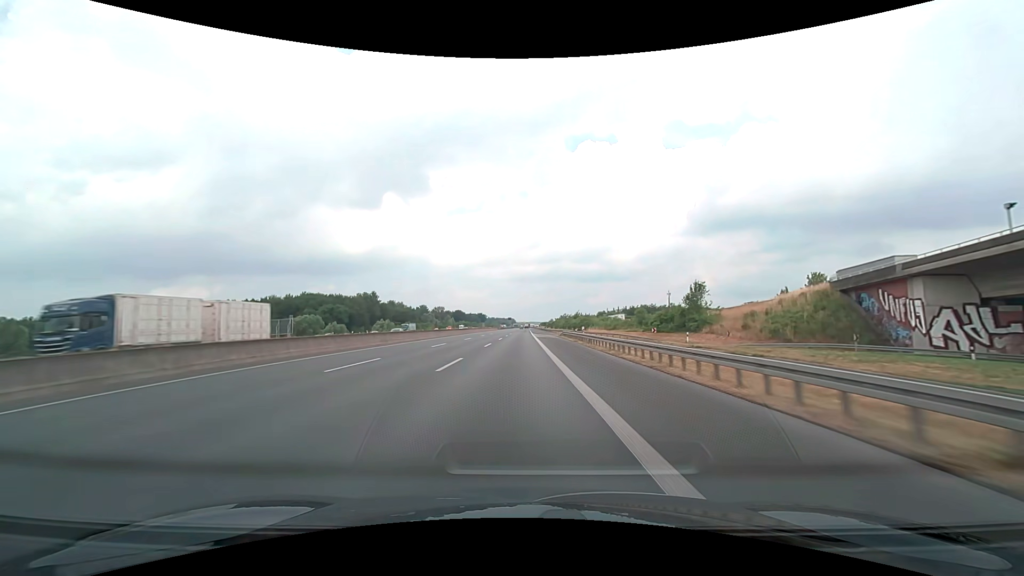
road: motorway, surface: asphalt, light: Day
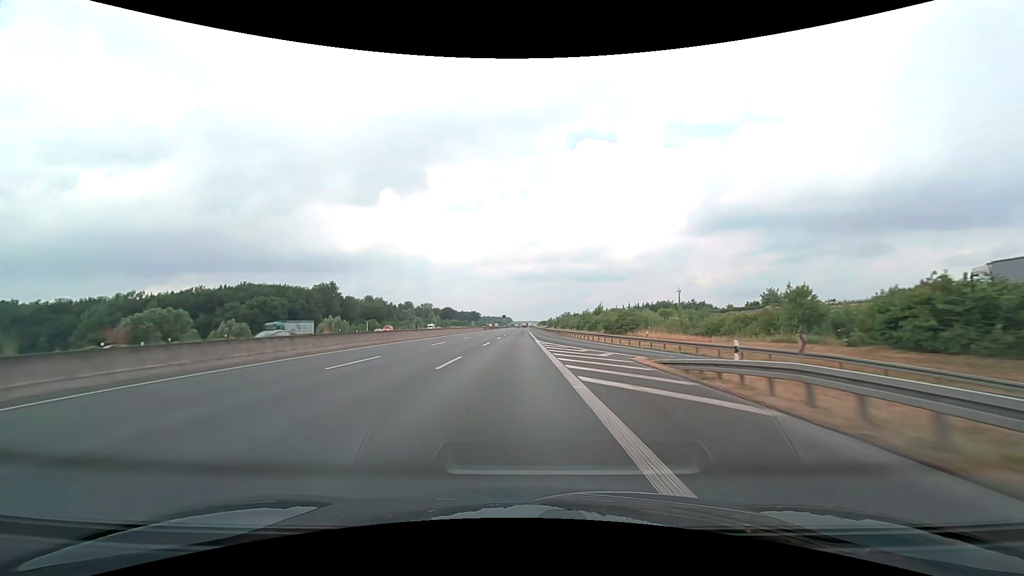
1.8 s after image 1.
(+0.1, +53.9) m; 0°
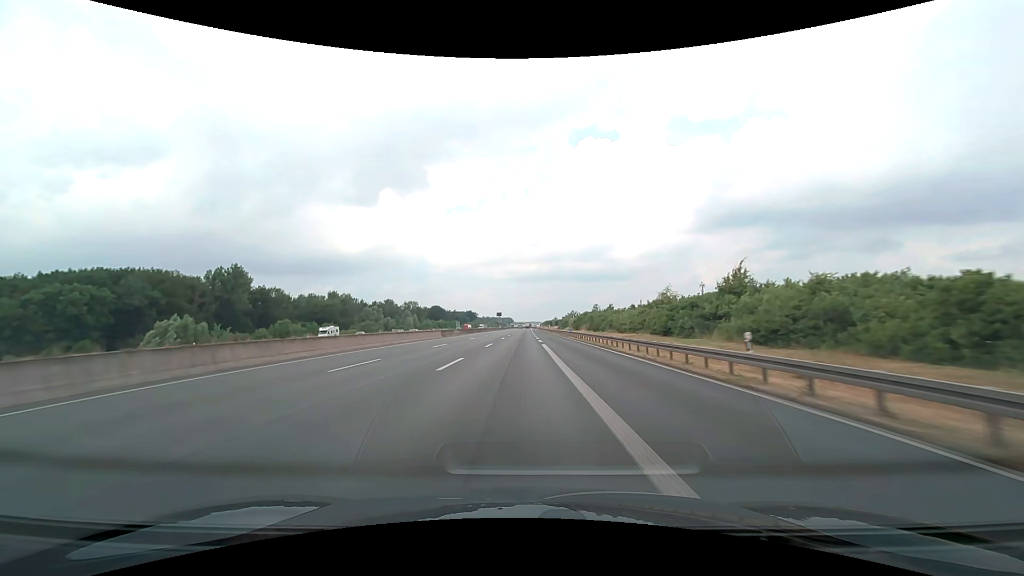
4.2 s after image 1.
(+0.1, +71.7) m; 0°
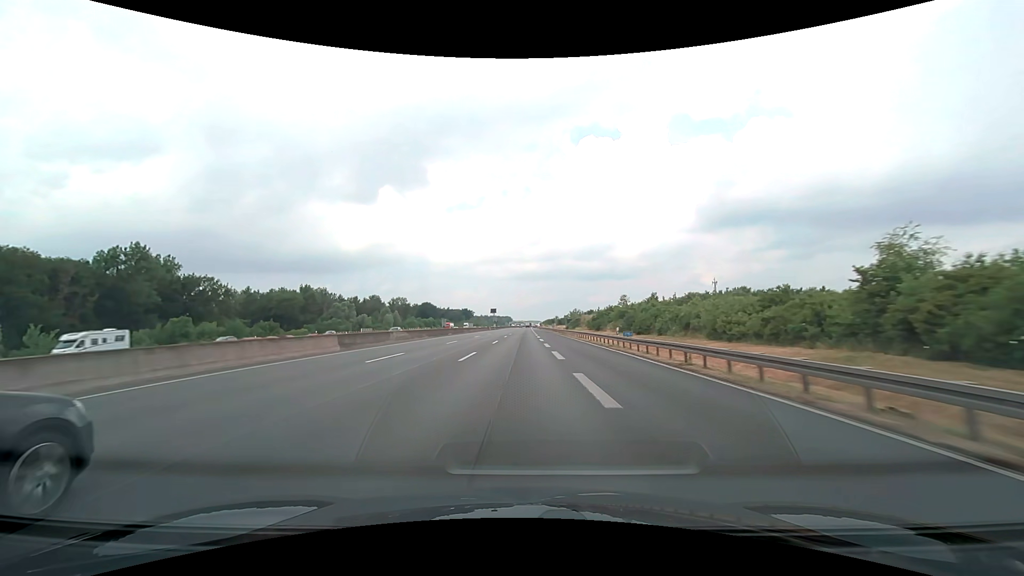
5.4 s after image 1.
(-0.1, +35.7) m; 0°
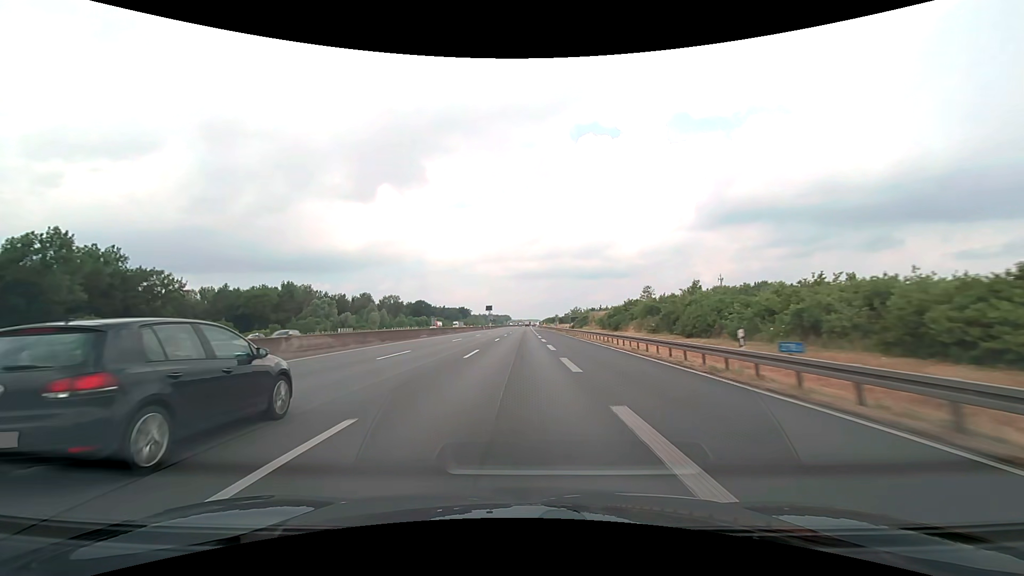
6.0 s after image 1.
(0.0, +17.8) m; 0°
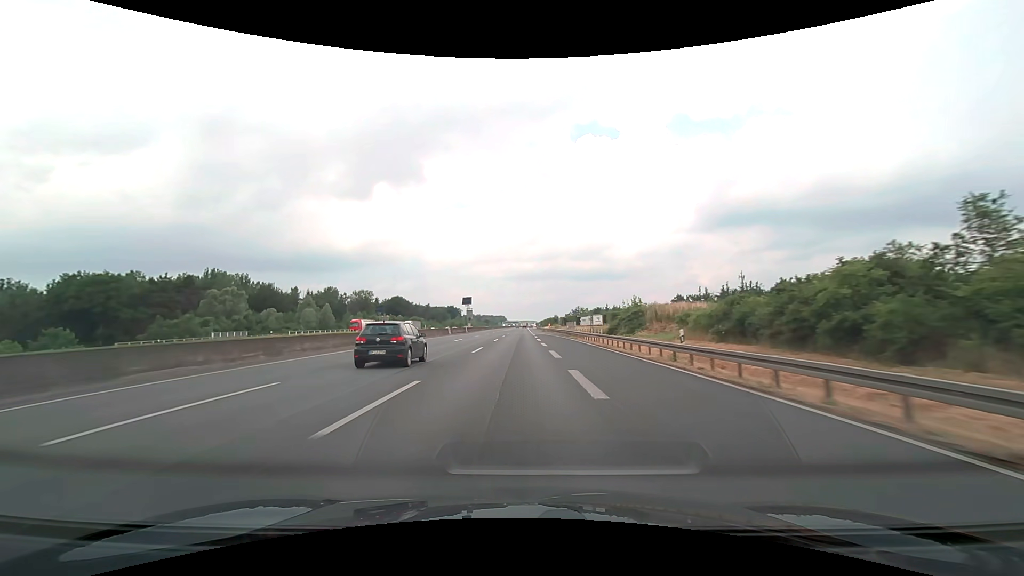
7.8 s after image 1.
(+0.2, +53.4) m; 0°
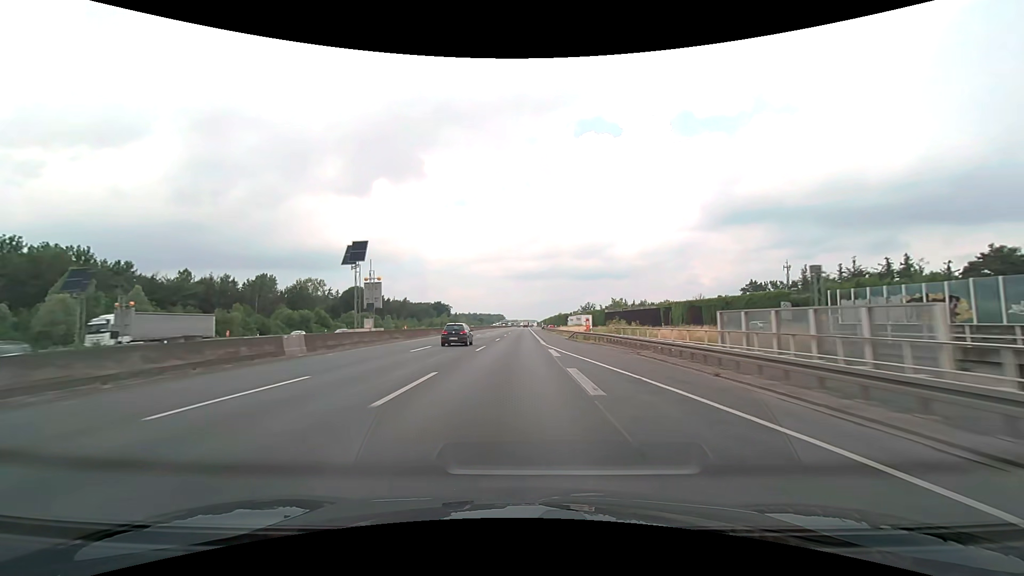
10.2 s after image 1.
(+0.1, +71.1) m; 0°
